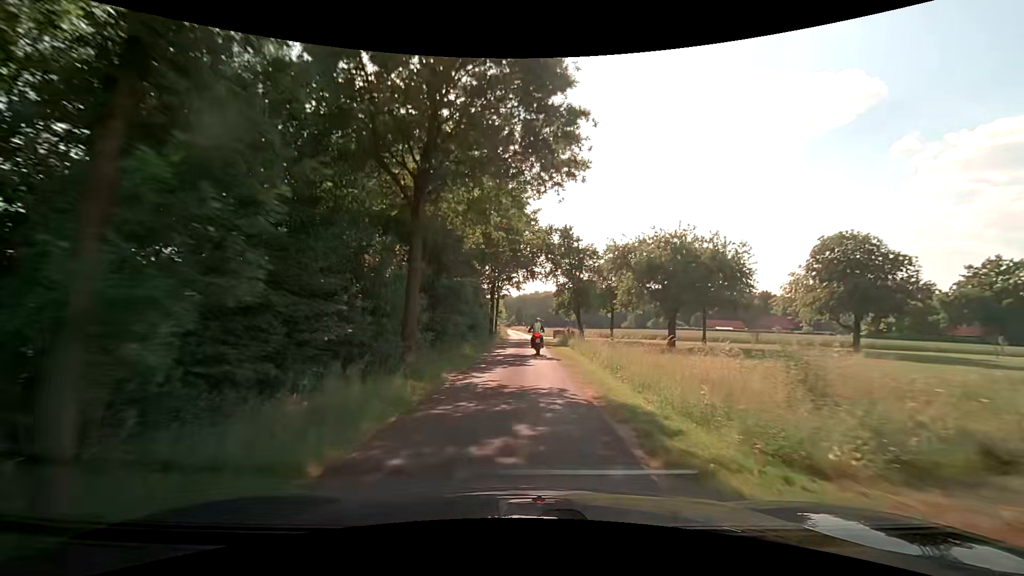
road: unclassified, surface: asphalt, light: Day
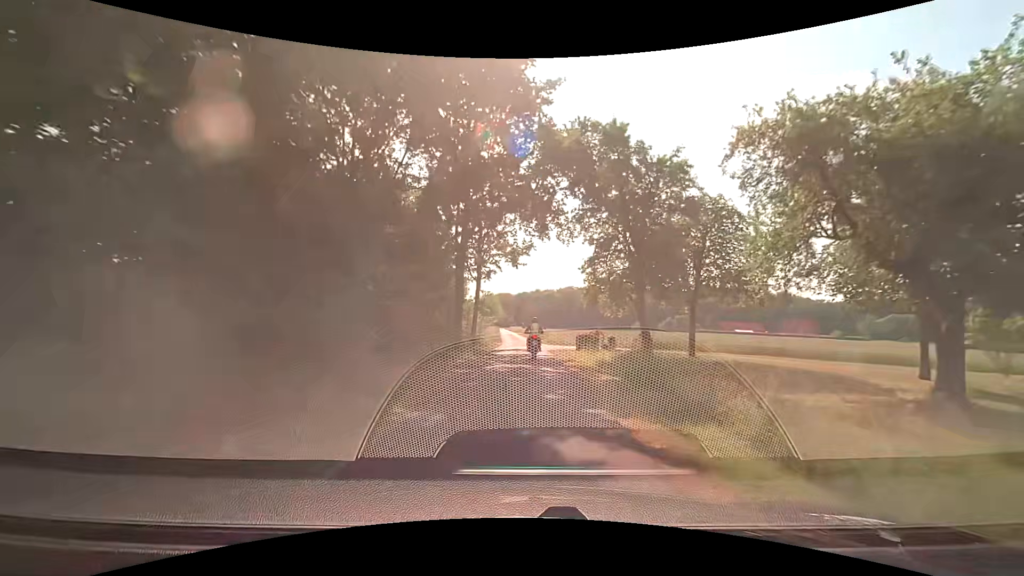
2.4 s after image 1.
(-0.1, +26.0) m; 0°
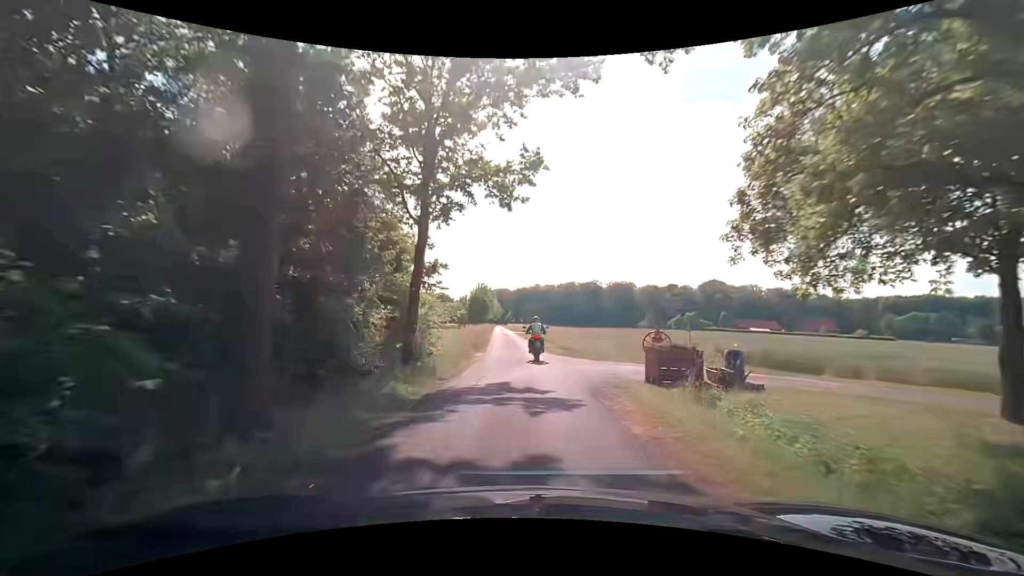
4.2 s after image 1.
(0.0, +18.6) m; 0°
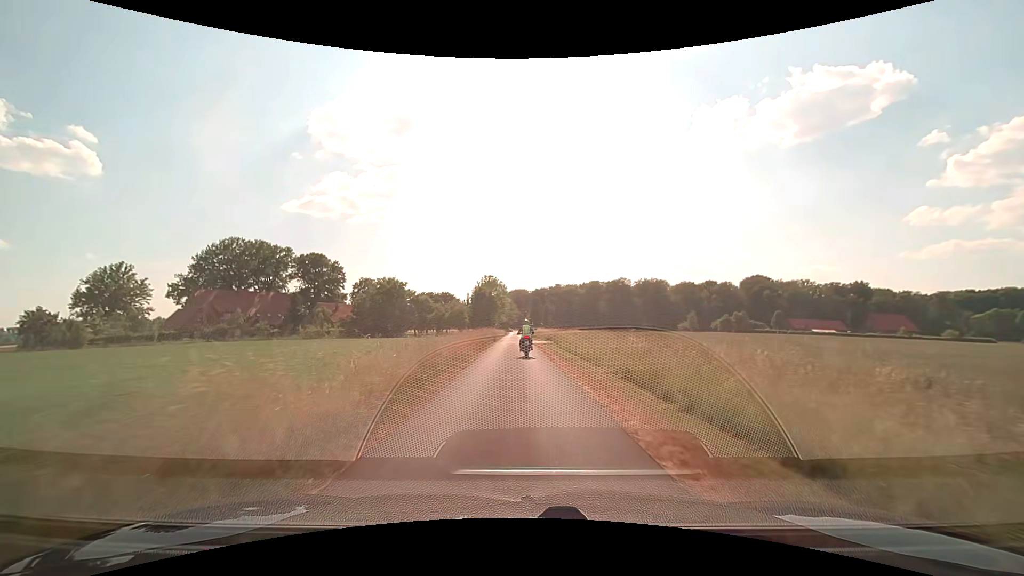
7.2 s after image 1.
(-0.2, +32.0) m; -2°
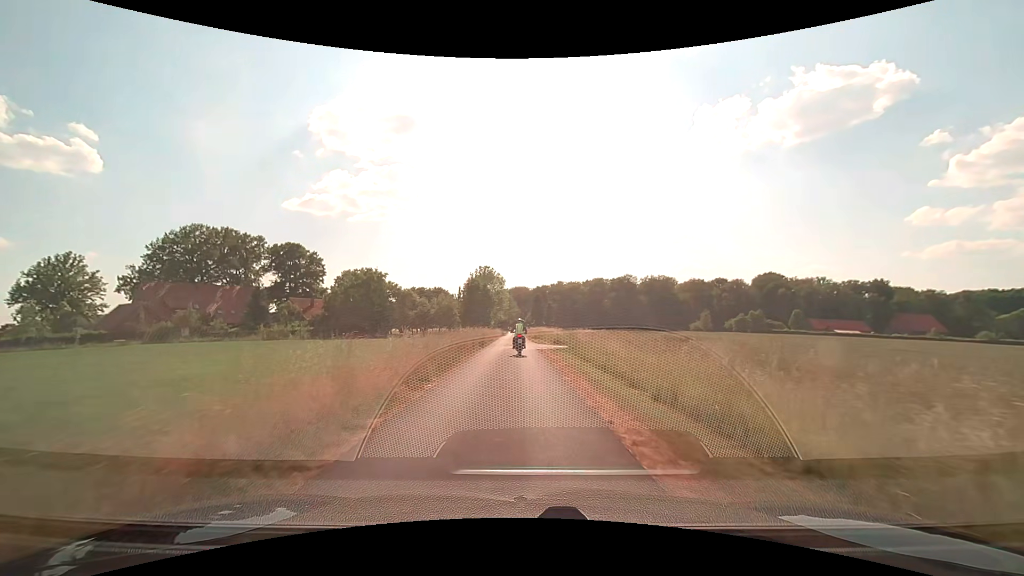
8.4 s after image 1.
(+0.1, +14.0) m; 0°
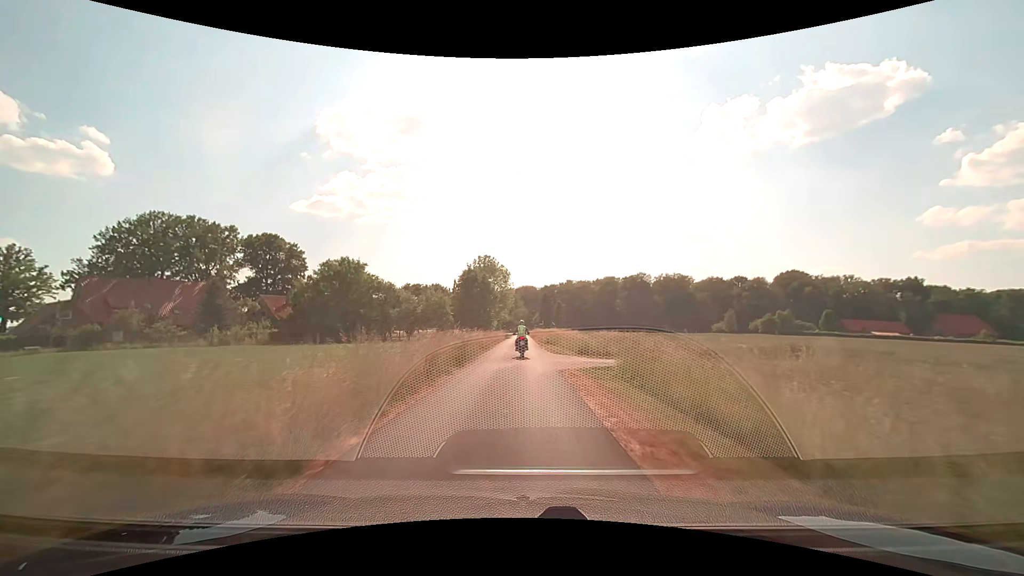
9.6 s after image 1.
(-0.1, +14.3) m; -1°
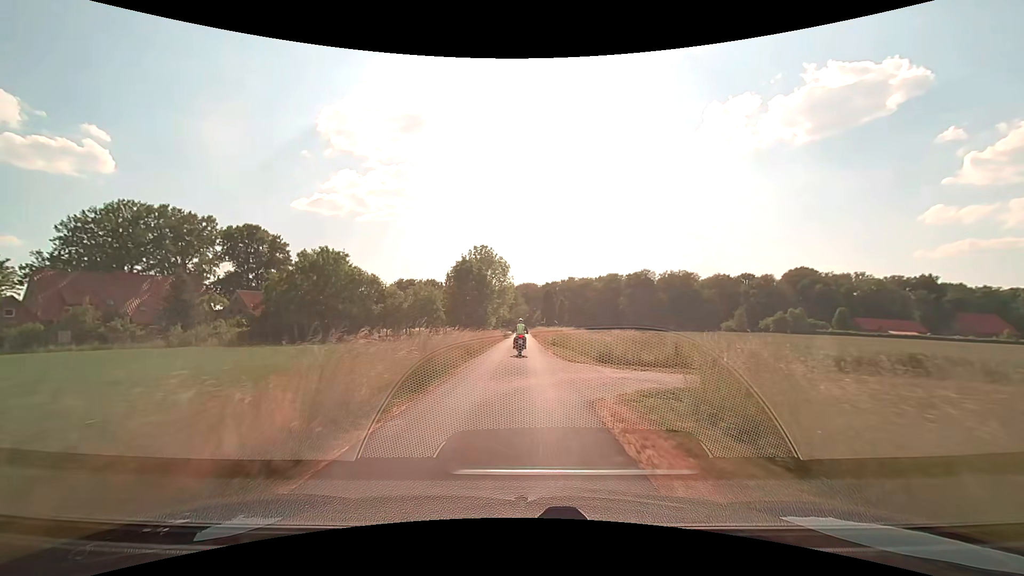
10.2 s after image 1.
(0.0, +7.4) m; 0°
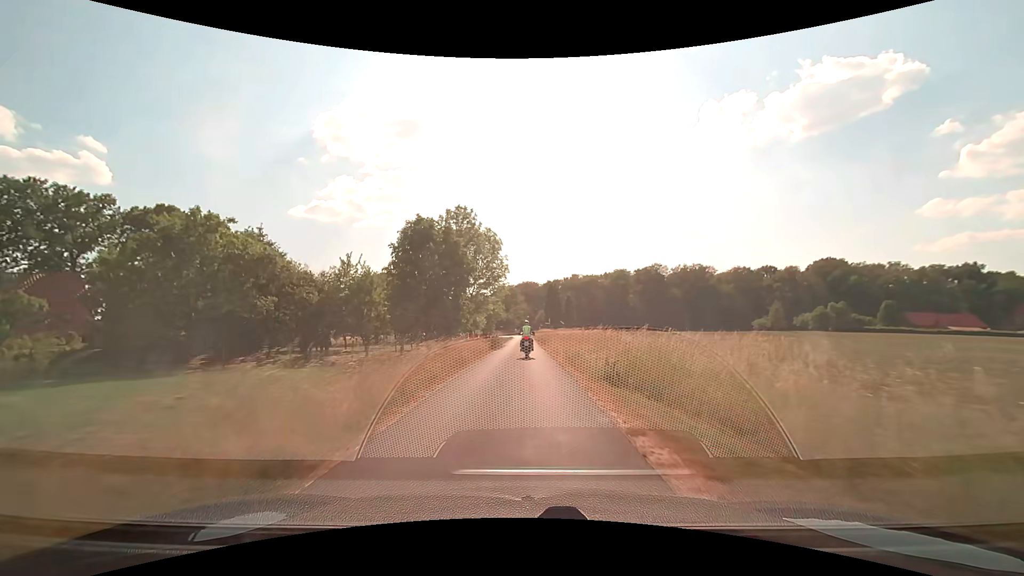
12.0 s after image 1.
(0.0, +22.7) m; 0°
(0, +10) (0, +20) (0, +30) (0, +40) (0, +50) (0, +60) (0, +70) (0, +80) (0, +90) (+1, +100) m
